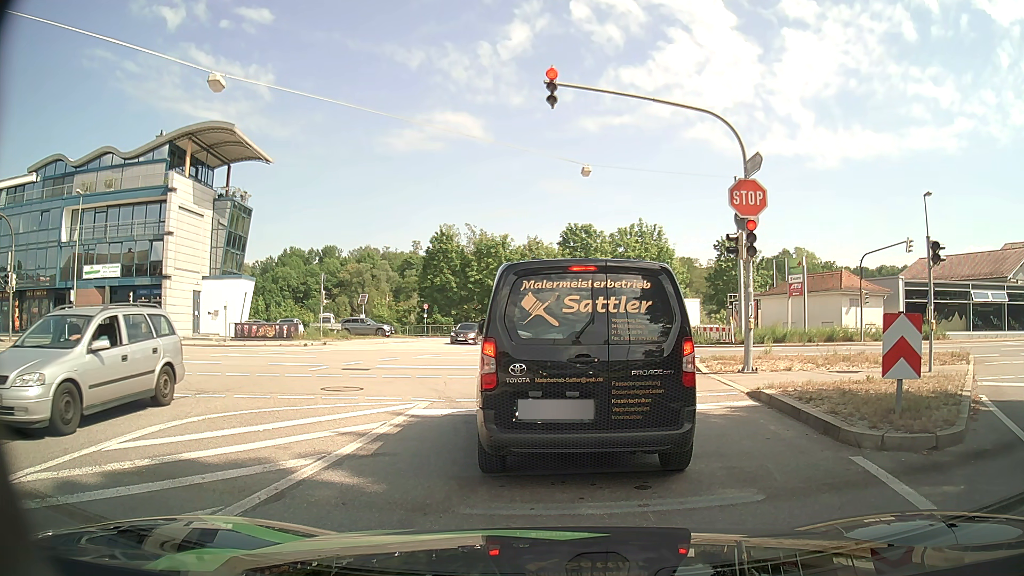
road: tertiary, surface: asphalt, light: Day
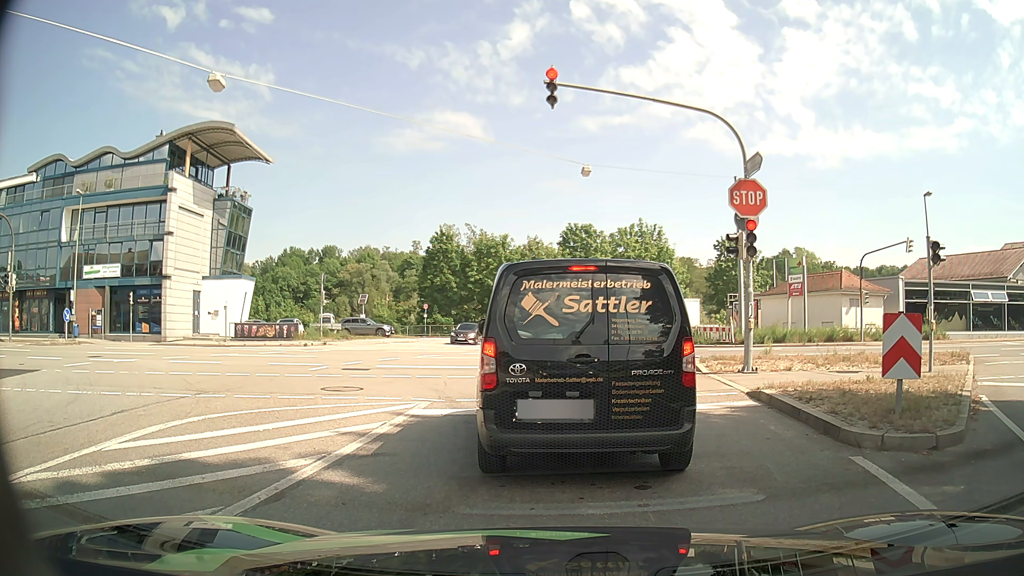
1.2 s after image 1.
(0.0, 0.0) m; 0°
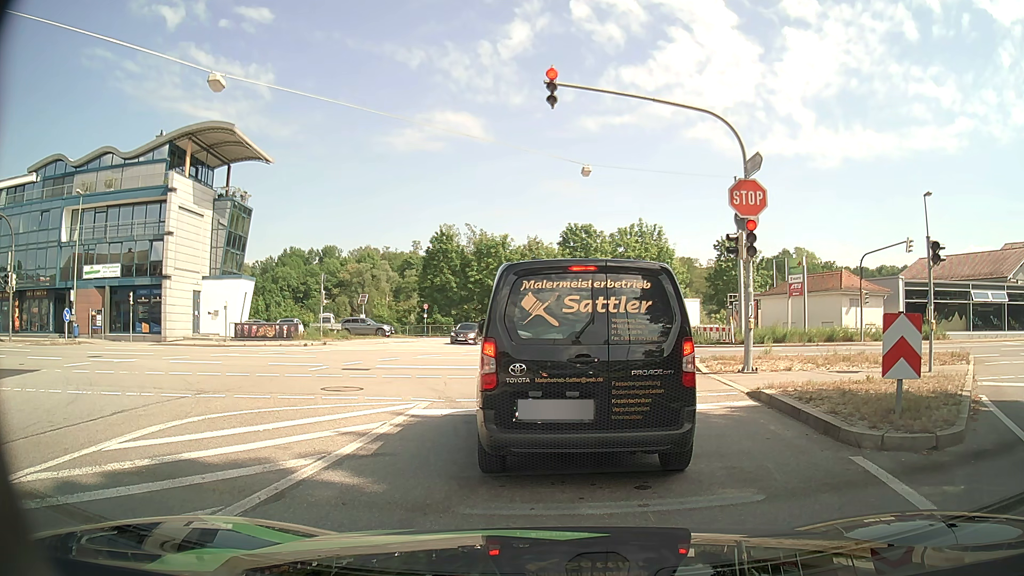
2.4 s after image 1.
(0.0, 0.0) m; 0°
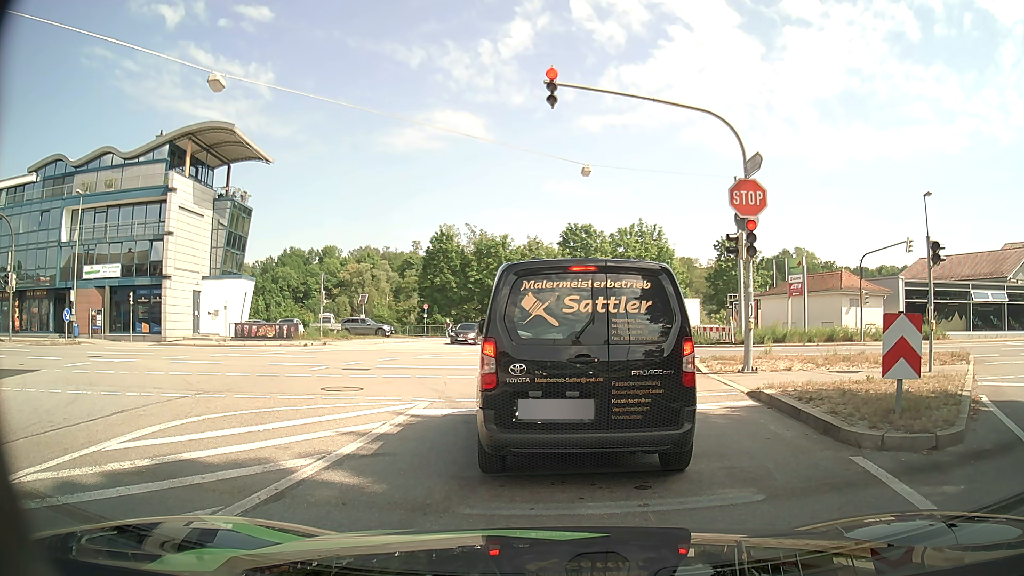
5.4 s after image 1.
(0.0, 0.0) m; 0°
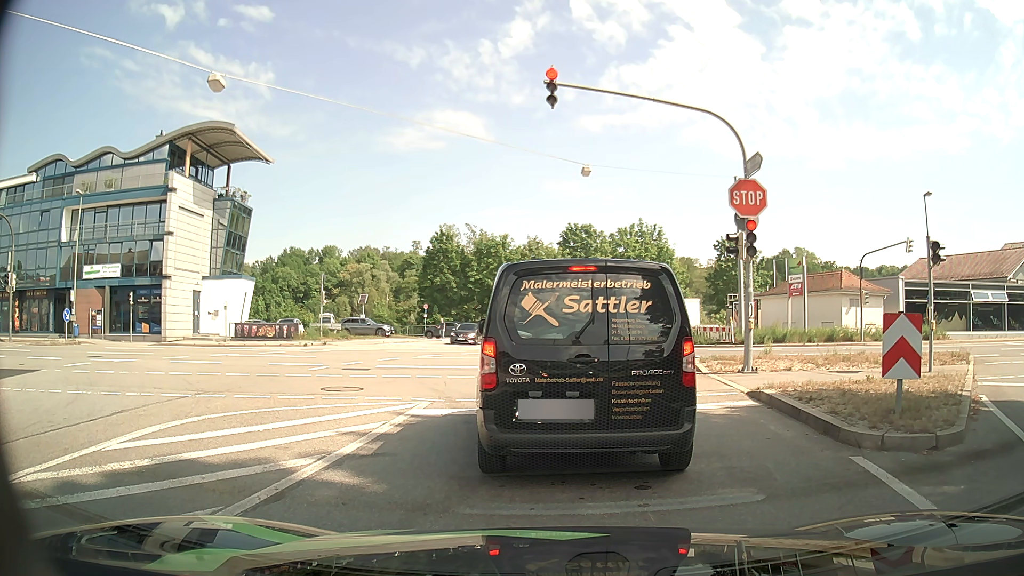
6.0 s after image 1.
(0.0, 0.0) m; 0°
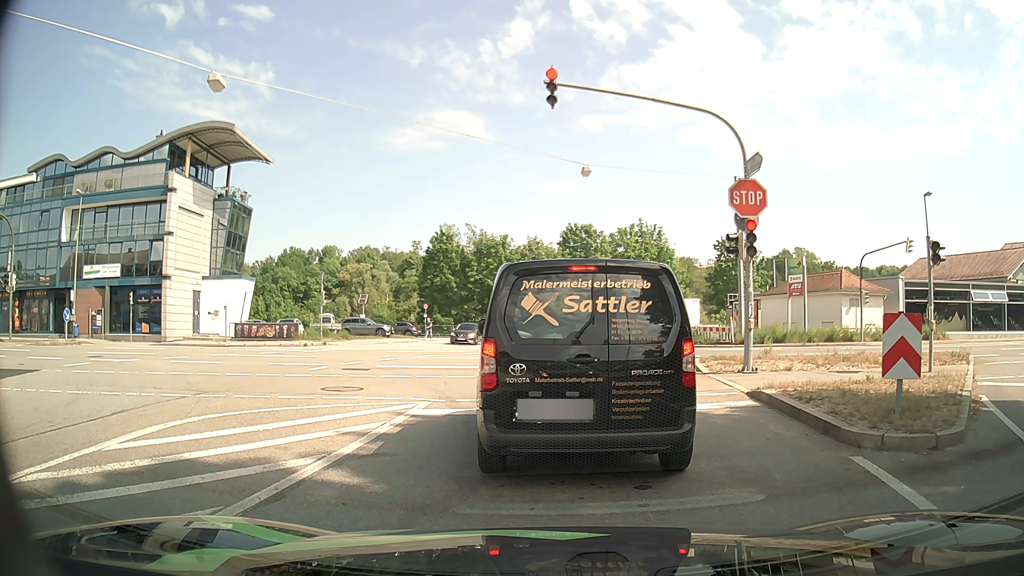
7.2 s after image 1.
(0.0, 0.0) m; 0°
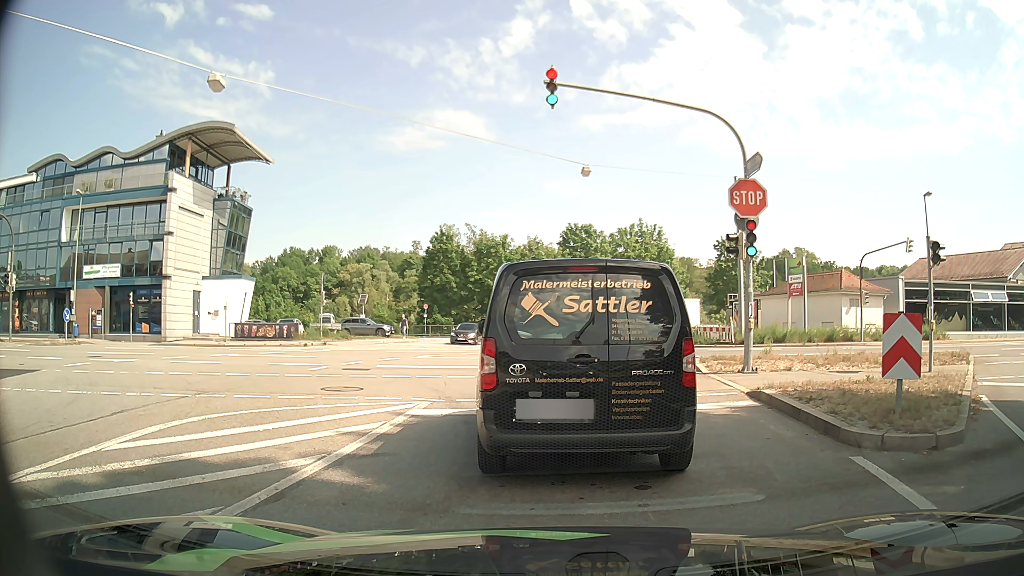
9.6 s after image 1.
(0.0, 0.0) m; 0°
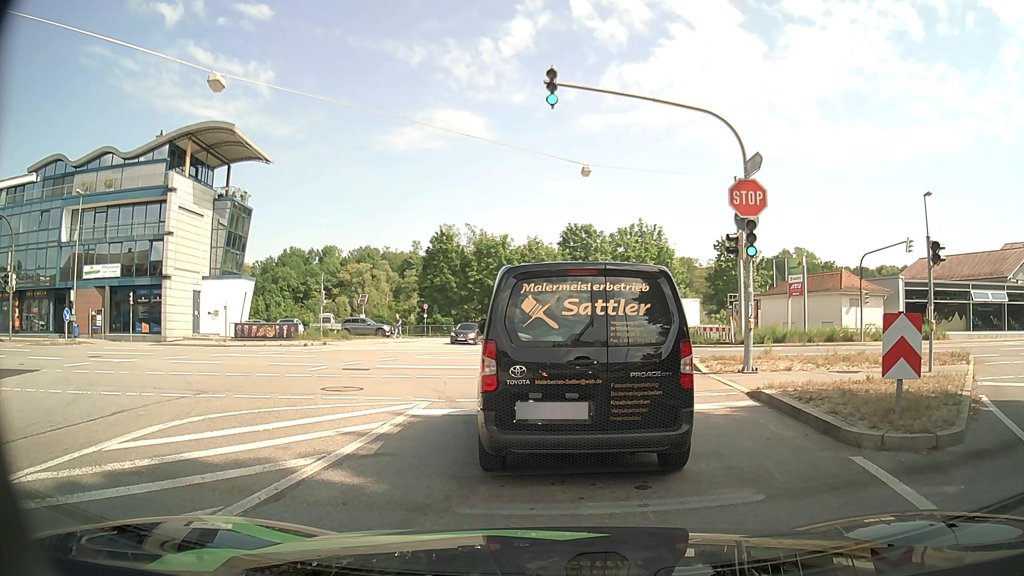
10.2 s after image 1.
(0.0, 0.0) m; 0°
(0, +10) (-2, +20) (-7, +29) (-16, +33) (-26, +32) (-36, +31) (-45, +30) (-55, +29) (-65, +28) (-75, +27) m
